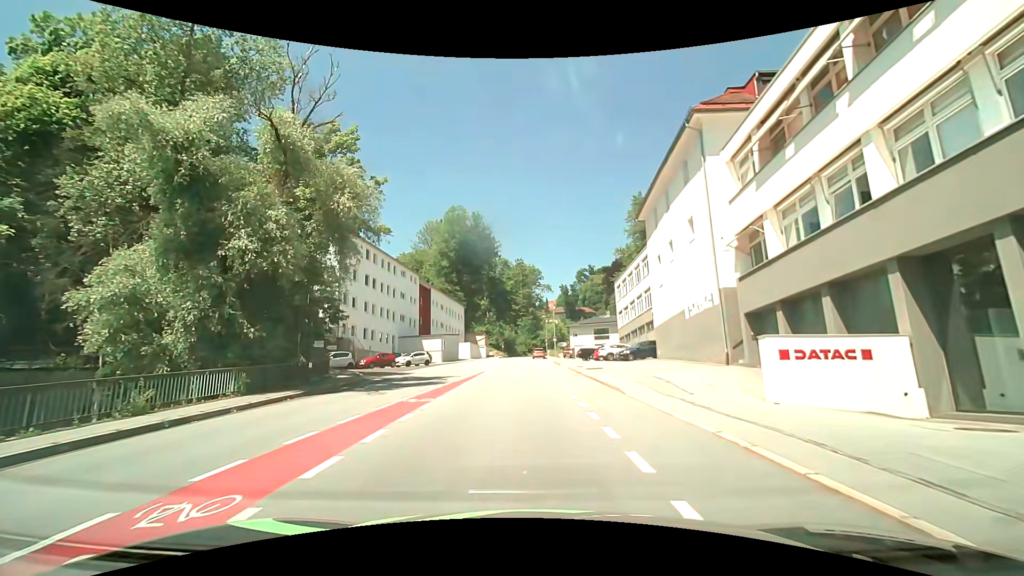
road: tertiary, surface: asphalt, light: Day
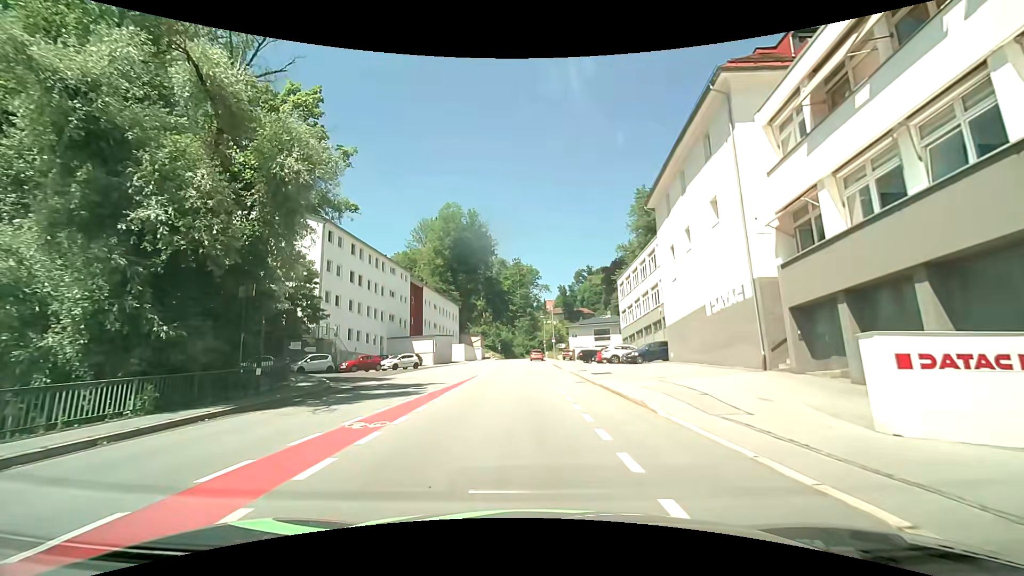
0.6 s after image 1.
(0.0, +3.9) m; 0°
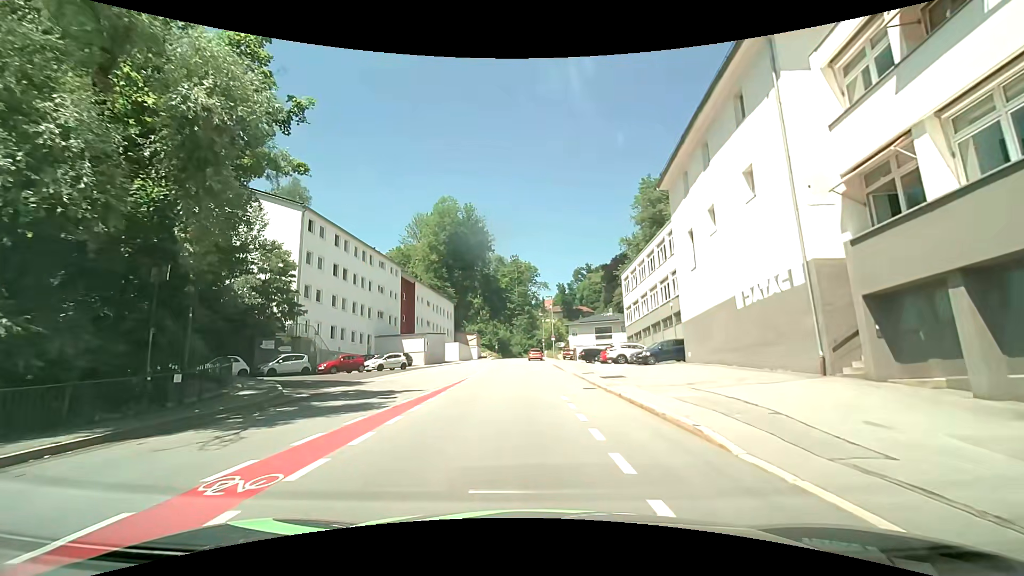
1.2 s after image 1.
(0.0, +4.0) m; 0°
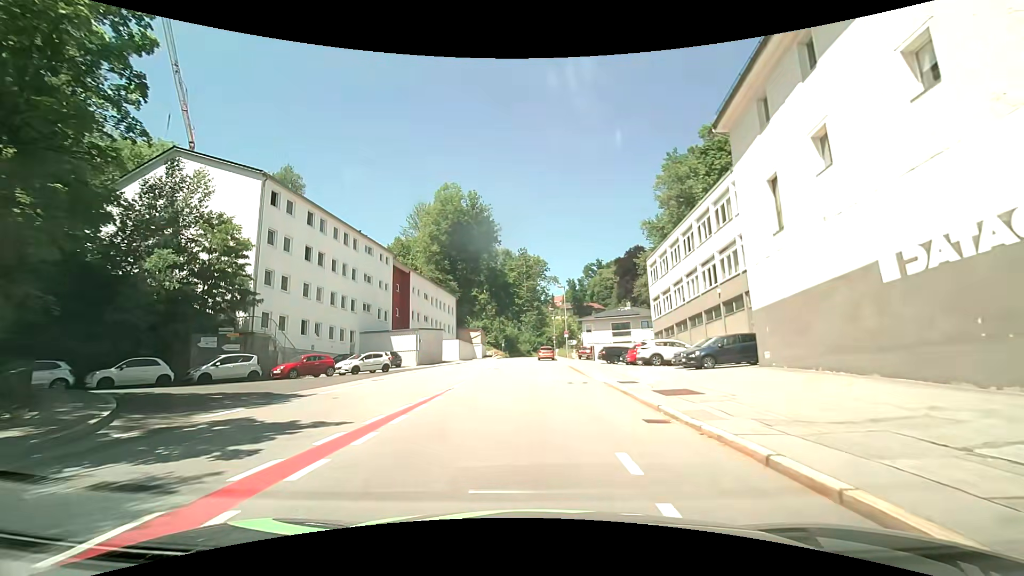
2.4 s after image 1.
(0.0, +8.2) m; 0°
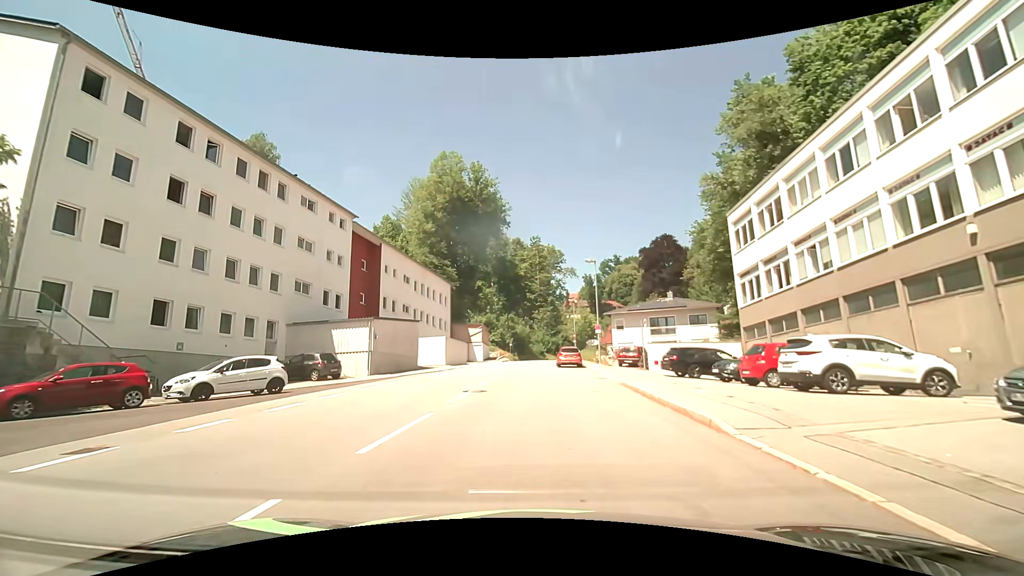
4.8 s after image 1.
(-0.4, +17.2) m; -2°
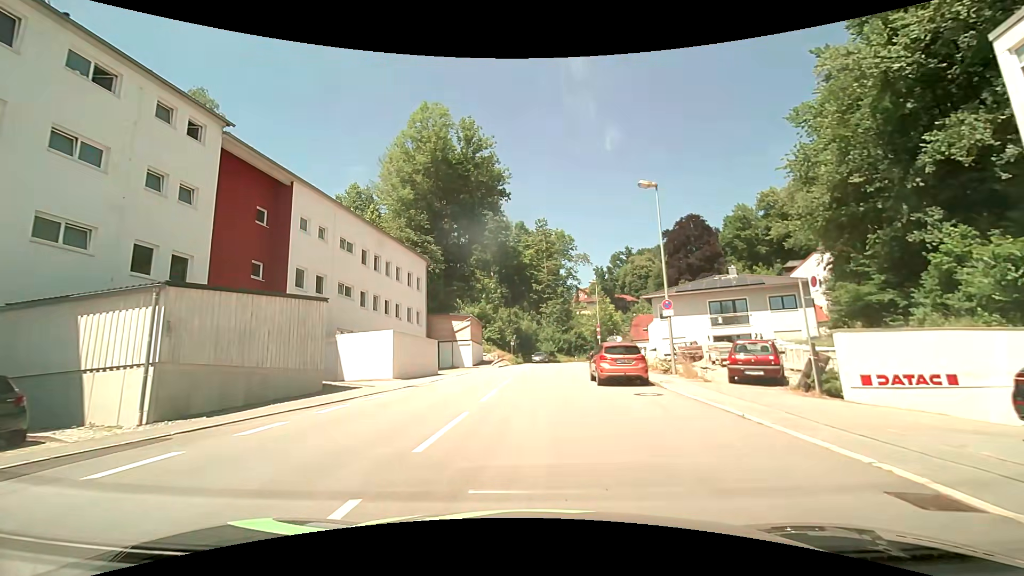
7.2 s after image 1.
(-0.1, +18.2) m; -1°
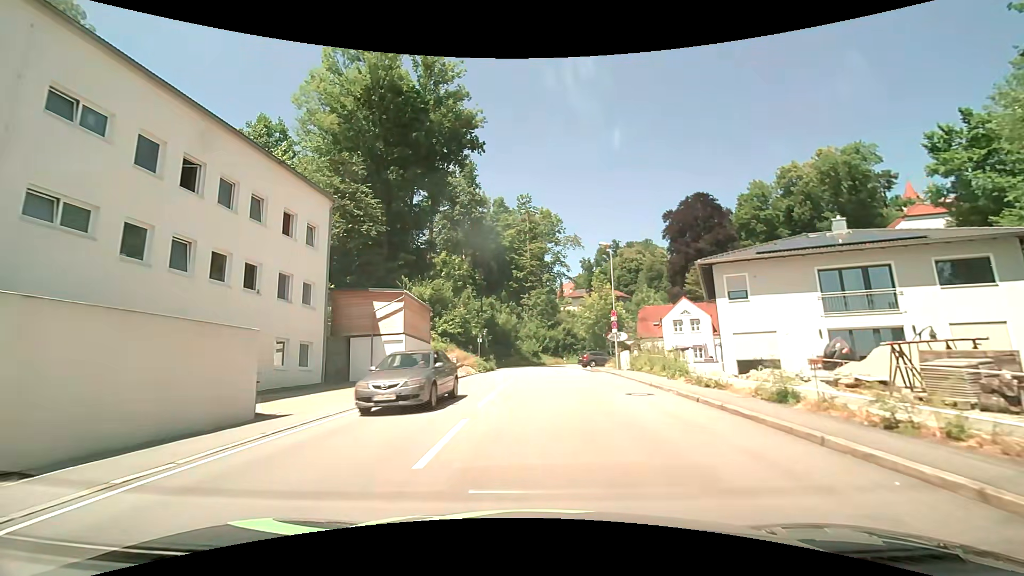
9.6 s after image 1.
(+0.2, +18.8) m; +2°
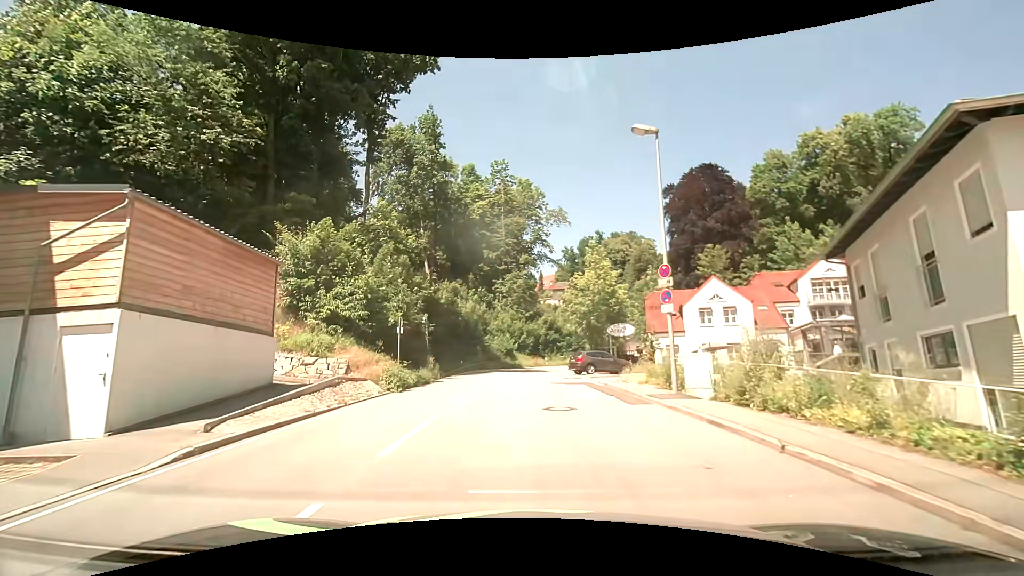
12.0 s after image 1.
(+0.5, +17.1) m; +2°
(0, +10) (0, +20) (0, +30) (0, +40) (+3, +50) (+7, +59) (+14, +66) (+23, +70) (+33, +70) (+42, +66) m
